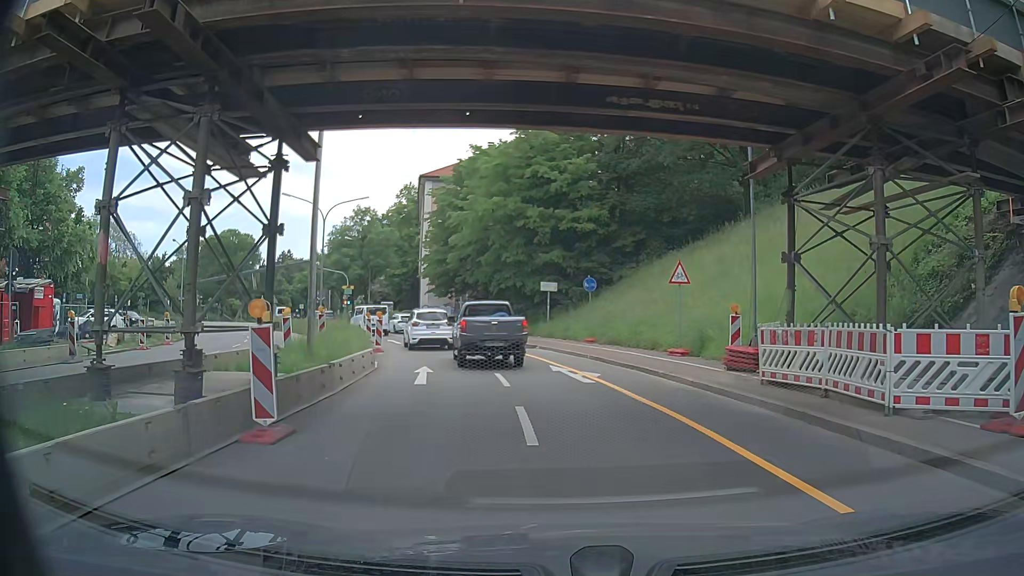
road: primary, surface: asphalt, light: Day
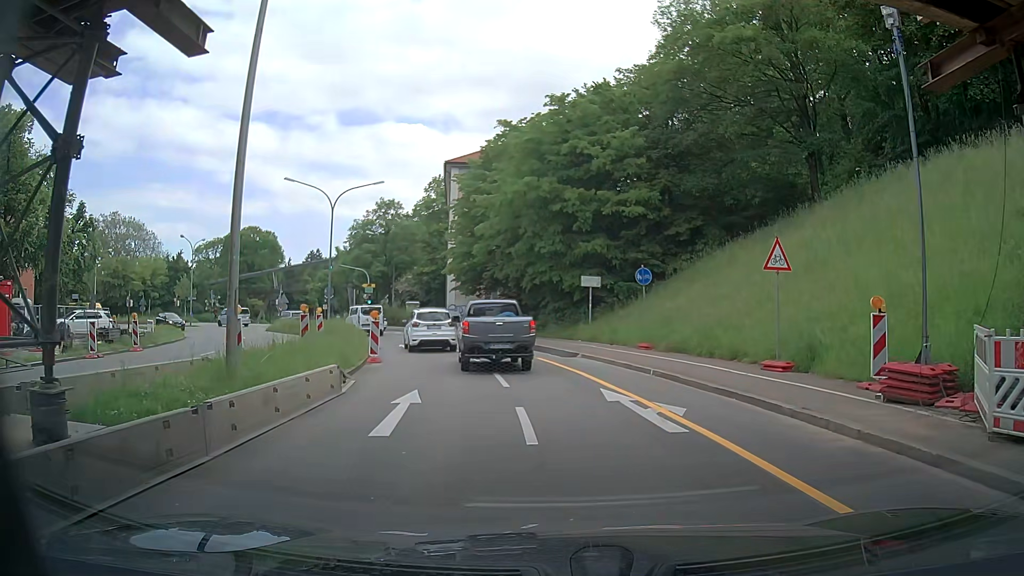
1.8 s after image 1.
(-0.1, +5.9) m; -3°
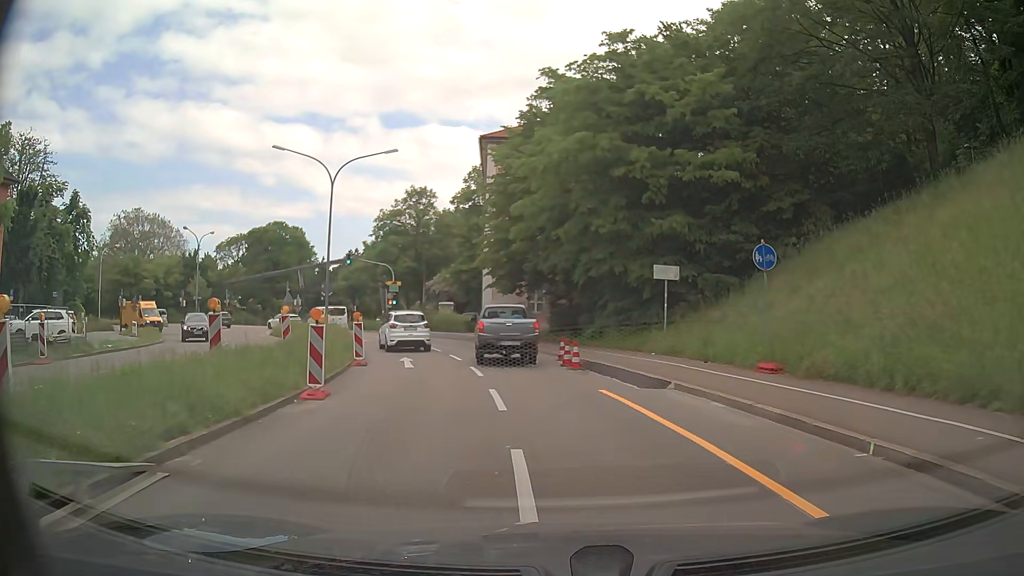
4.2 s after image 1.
(0.0, +9.2) m; -3°
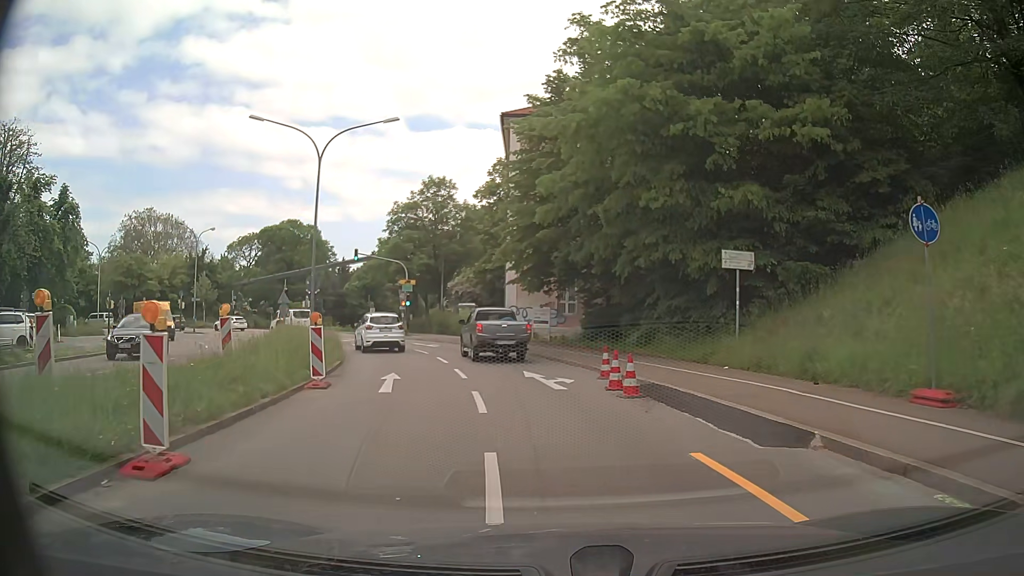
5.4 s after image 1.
(-0.1, +6.2) m; -1°
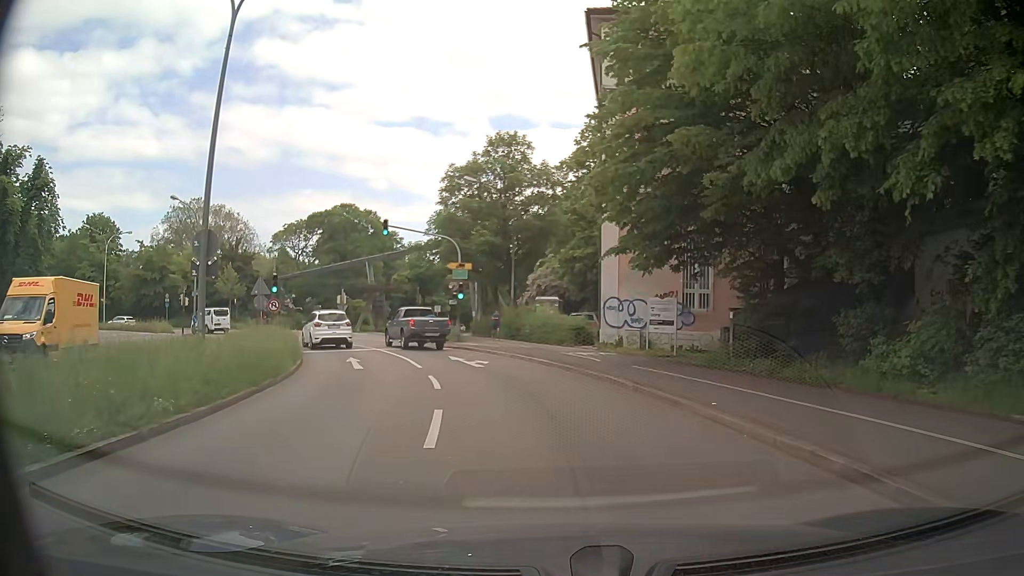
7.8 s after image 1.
(-1.2, +14.9) m; -9°
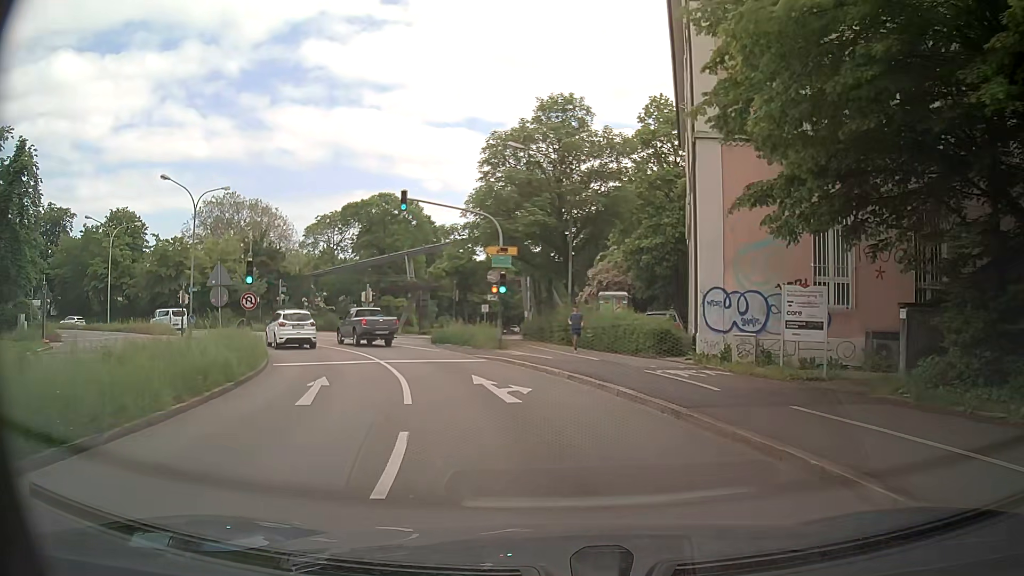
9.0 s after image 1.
(-0.3, +8.2) m; -5°
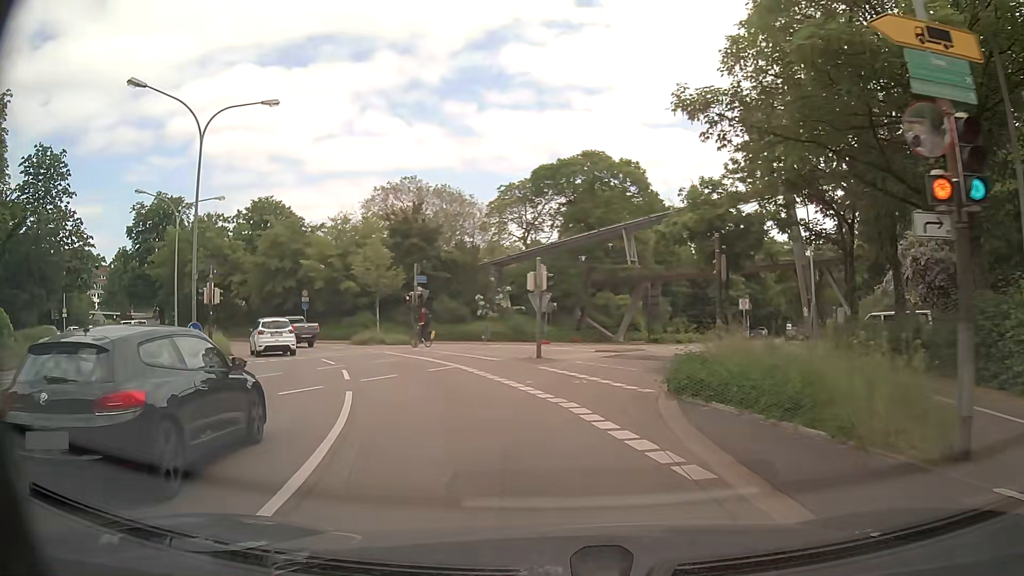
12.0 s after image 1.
(-3.1, +21.3) m; -19°
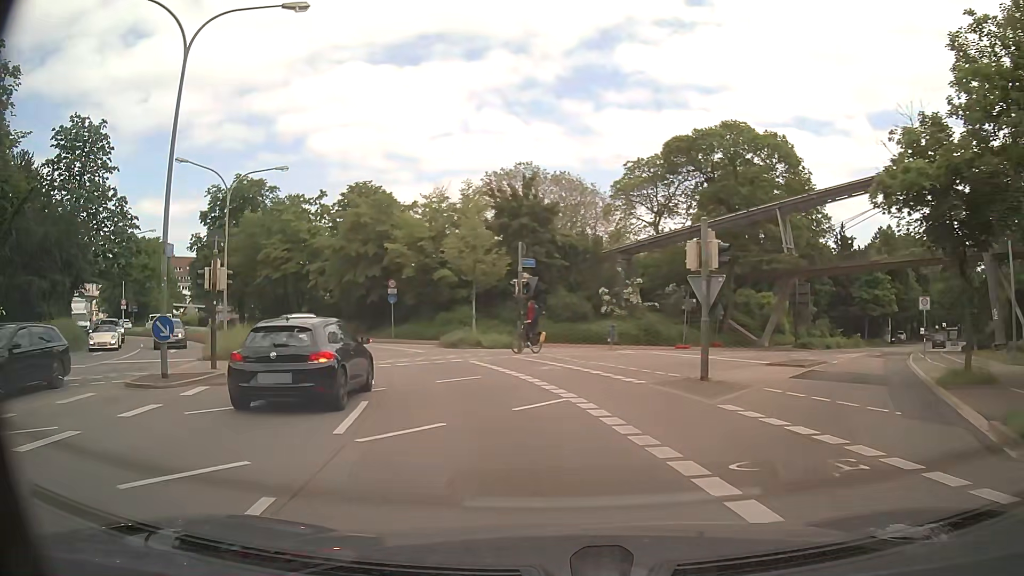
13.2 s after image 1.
(-0.8, +8.7) m; -11°
(-1, +10) (-3, +20) (-8, +29) (-13, +37) (-19, +45) (-27, +52) (-34, +58) (-42, +65) (-50, +71) (-57, +77) m
